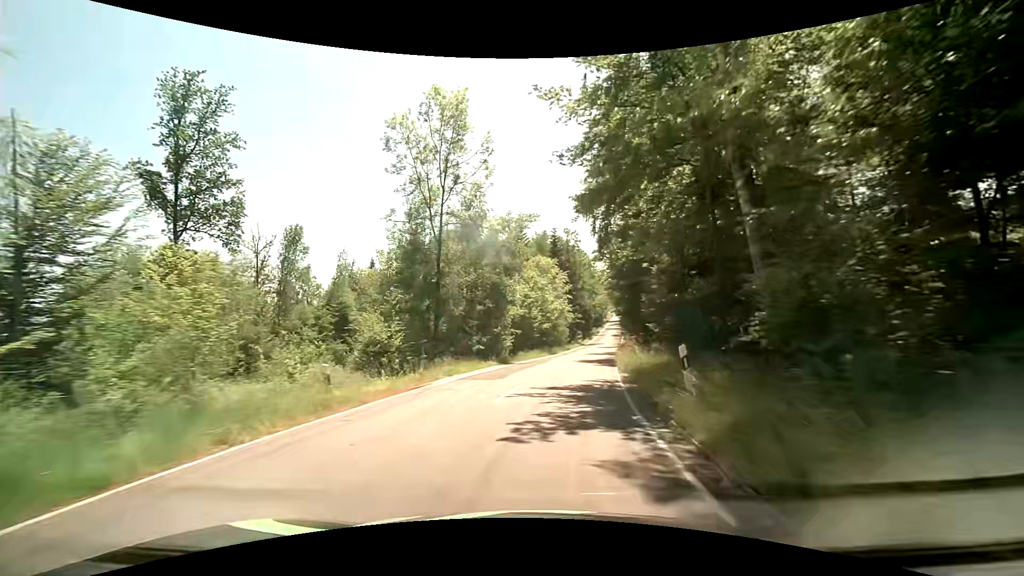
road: tertiary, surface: asphalt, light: Day
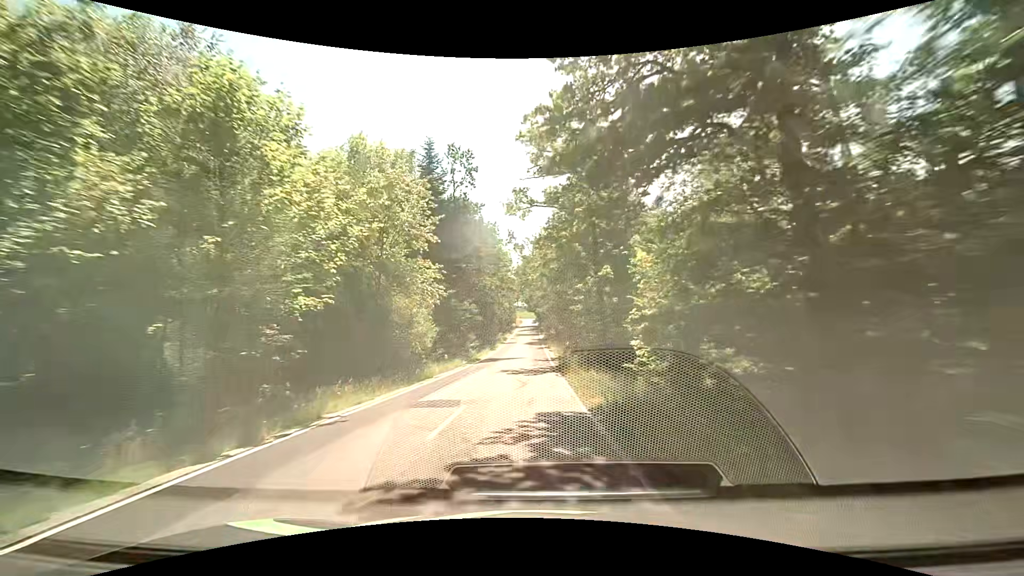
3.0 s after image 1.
(+5.1, +37.6) m; +11°
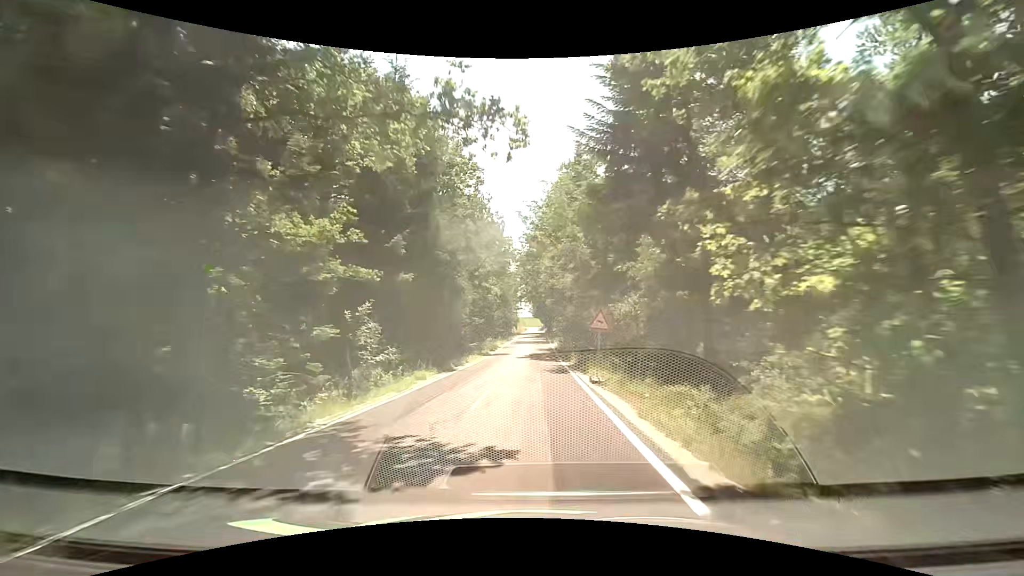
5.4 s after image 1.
(+0.4, +32.4) m; 0°
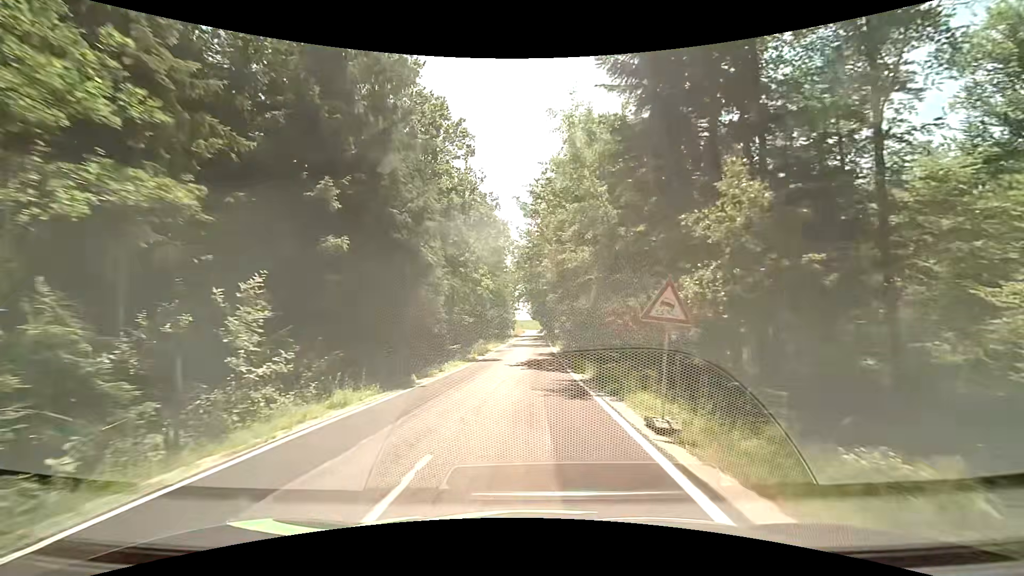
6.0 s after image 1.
(+0.1, +8.3) m; +2°
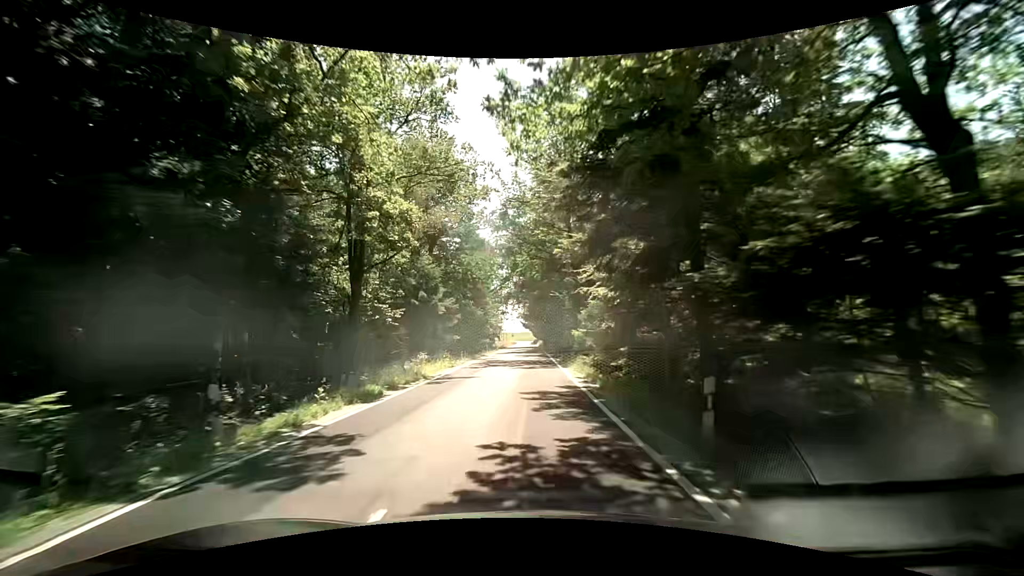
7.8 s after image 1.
(-0.1, +24.9) m; 0°
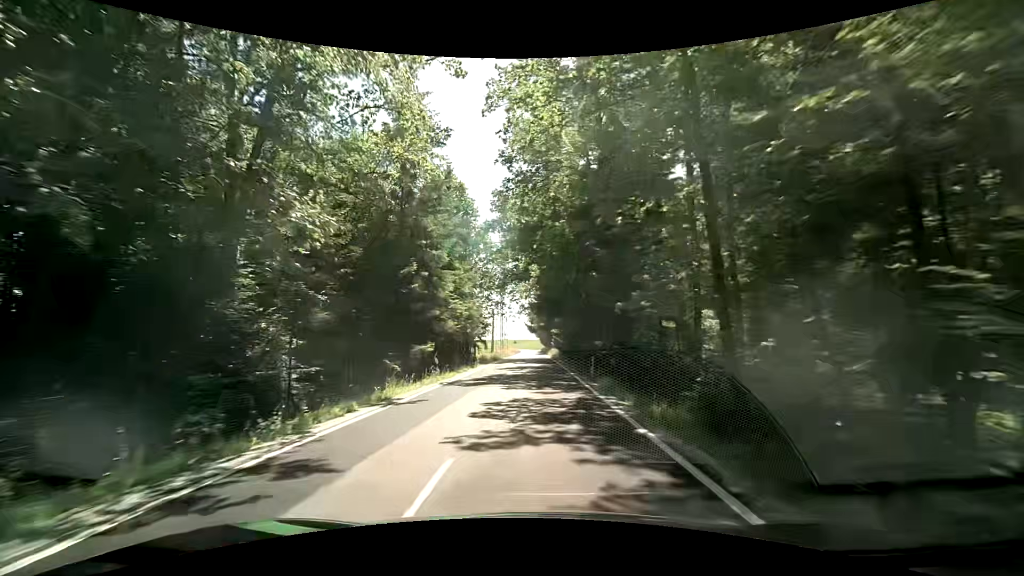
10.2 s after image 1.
(-0.4, +32.7) m; -2°
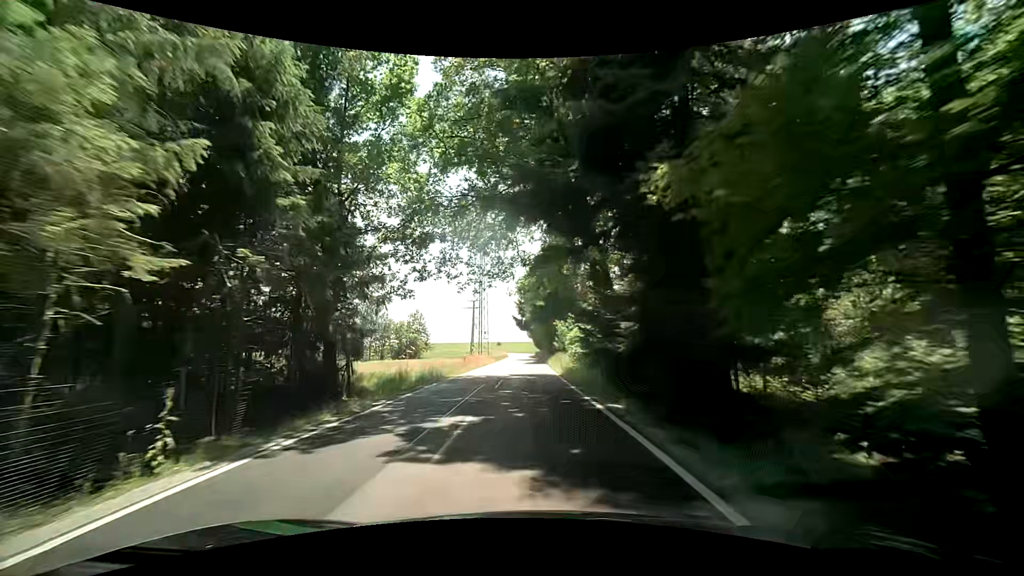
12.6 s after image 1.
(+0.6, +32.4) m; +2°
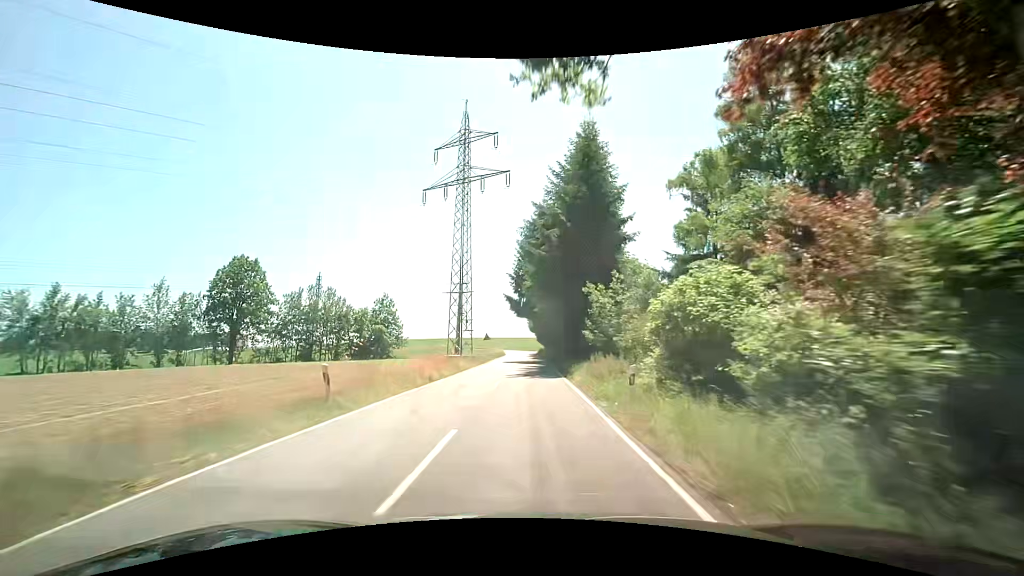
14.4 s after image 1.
(-0.1, +24.8) m; 0°
(0, +10) (0, +20) (0, +30) (0, +40) (-1, +50) (-1, +60) (-1, +70) (-1, +80) (-1, +90) (-2, +100) m
